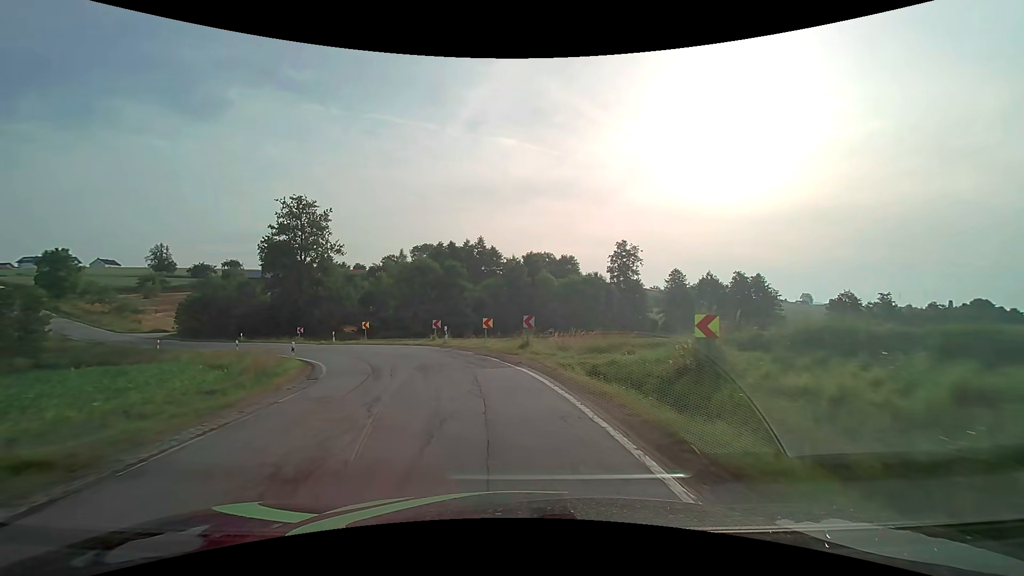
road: secondary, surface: asphalt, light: Day
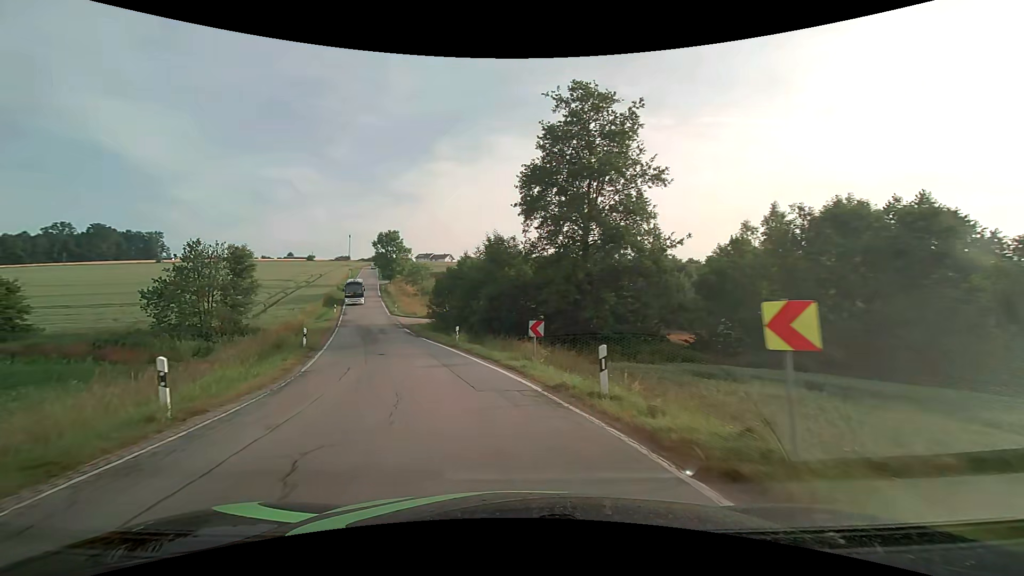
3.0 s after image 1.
(-9.9, +32.7) m; -37°
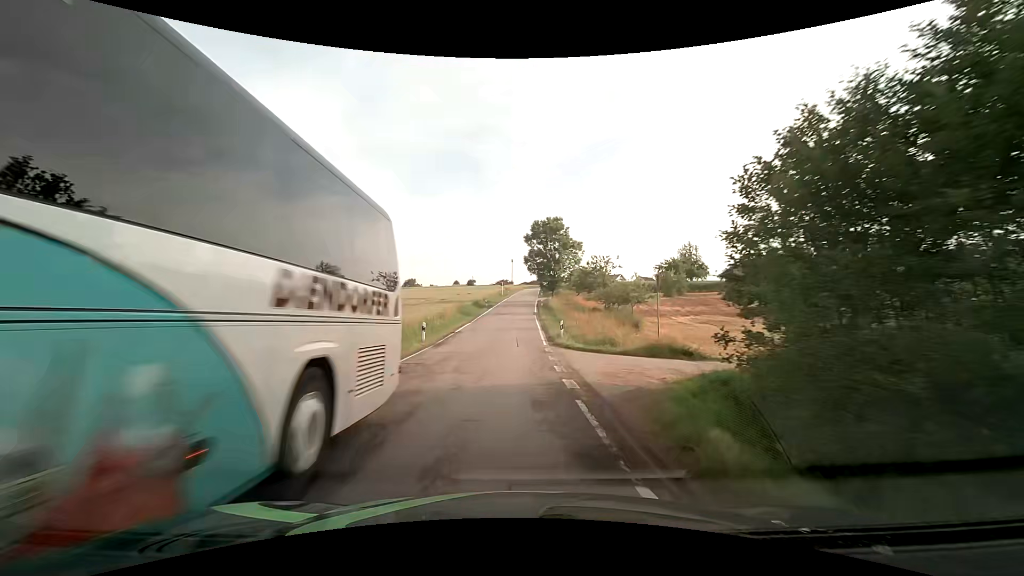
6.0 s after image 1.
(-8.4, +36.5) m; -19°
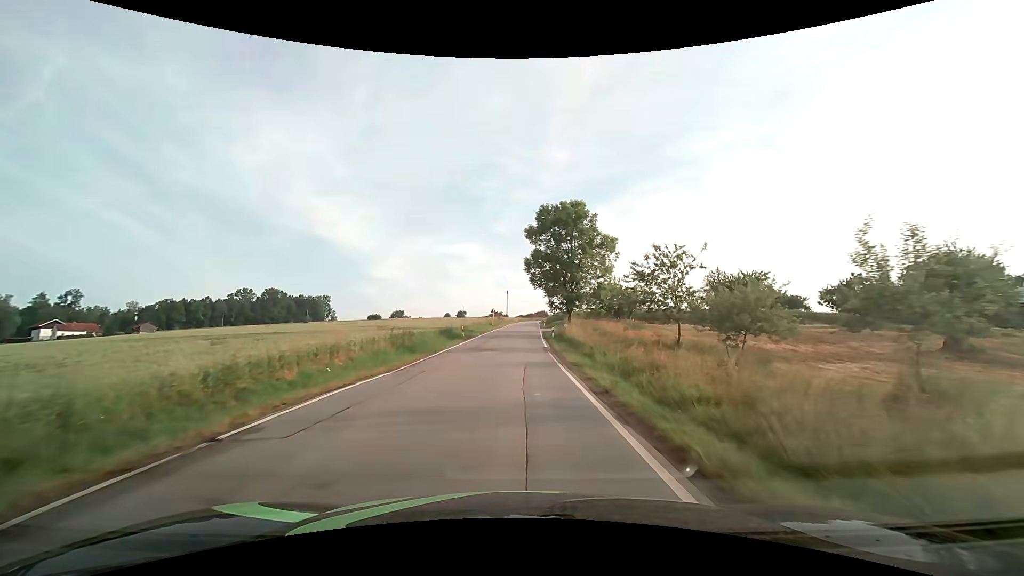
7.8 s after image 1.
(0.0, +24.9) m; +1°
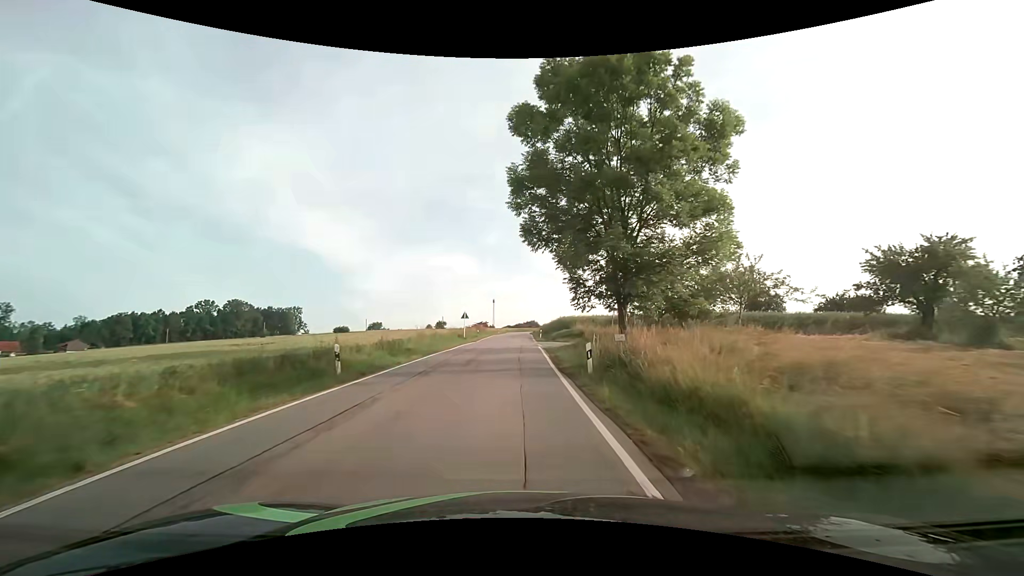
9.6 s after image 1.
(+0.4, +25.9) m; +1°
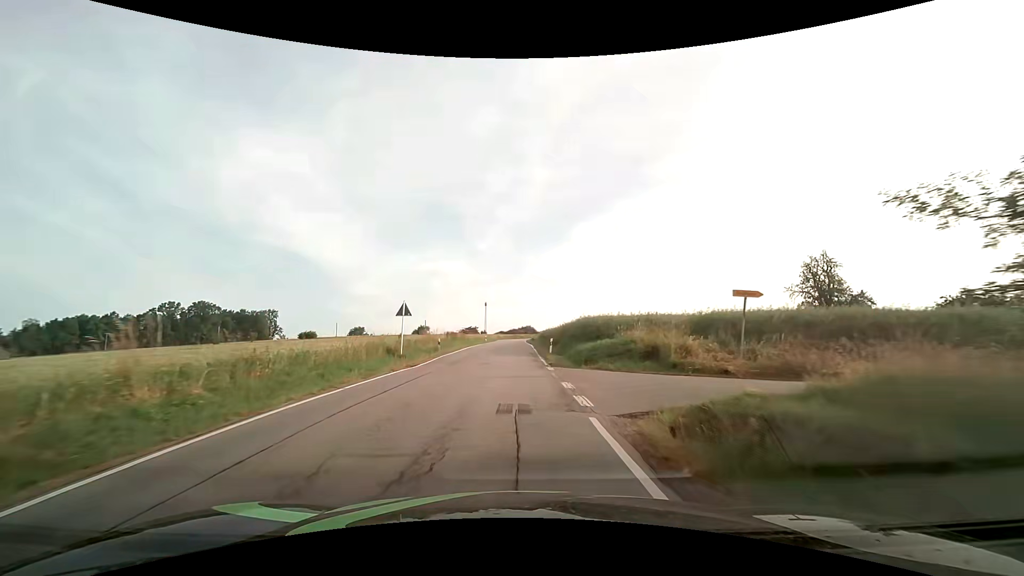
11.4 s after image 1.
(+0.1, +26.1) m; +1°
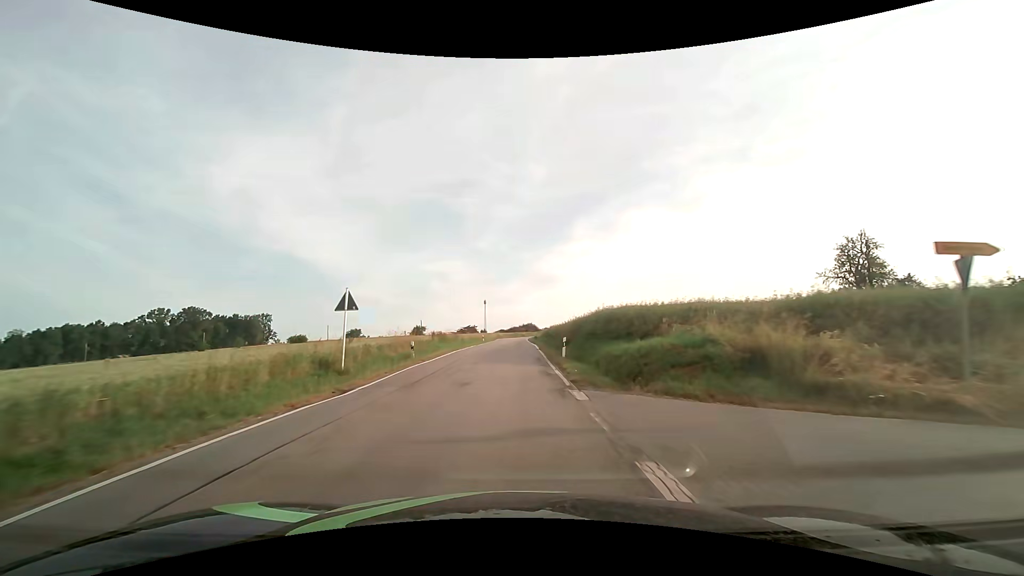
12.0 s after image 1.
(0.0, +8.7) m; -1°
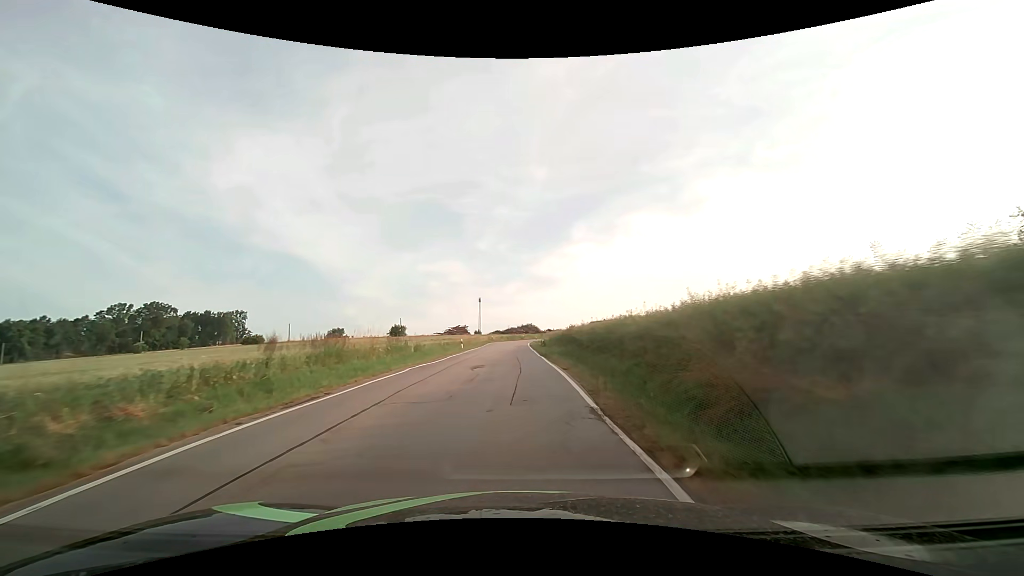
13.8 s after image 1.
(+0.1, +26.3) m; +1°
(0, +10) (0, +20) (0, +30) (0, +40) (0, +50) (0, +60) (0, +70) (0, +80) (+1, +90) (+3, +100) m
